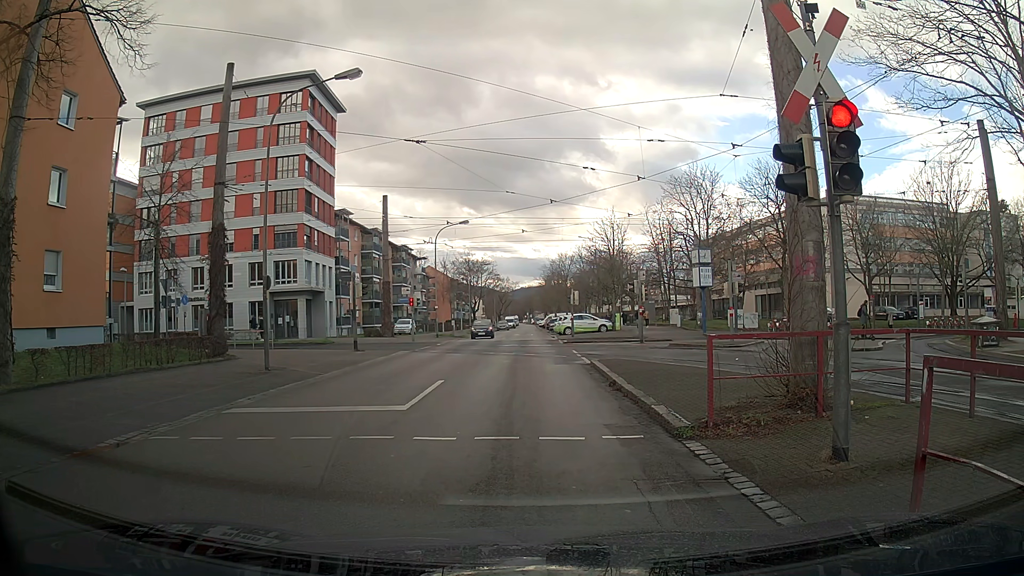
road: residential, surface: asphalt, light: Day
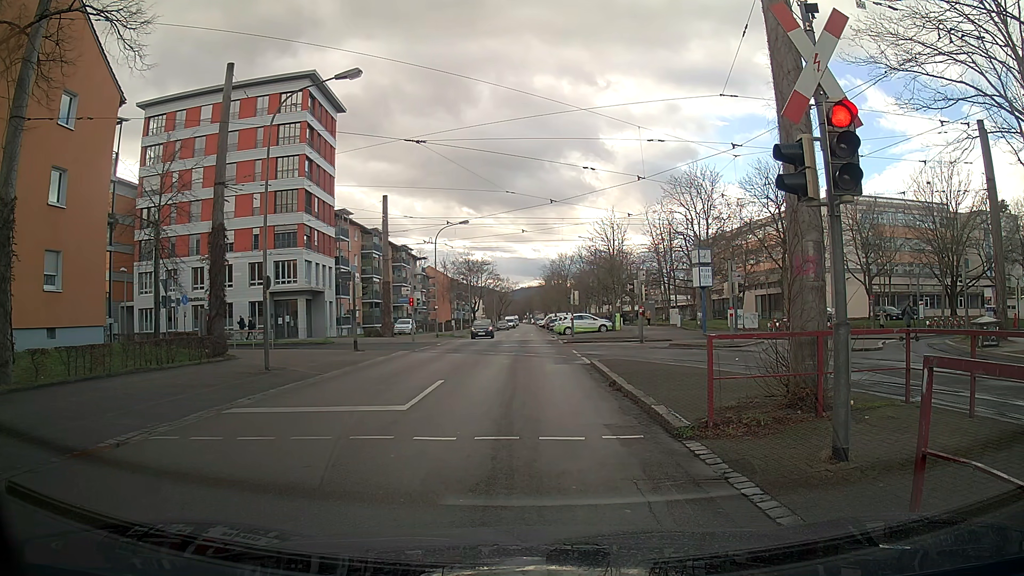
(0.0, 0.0) m; 0°
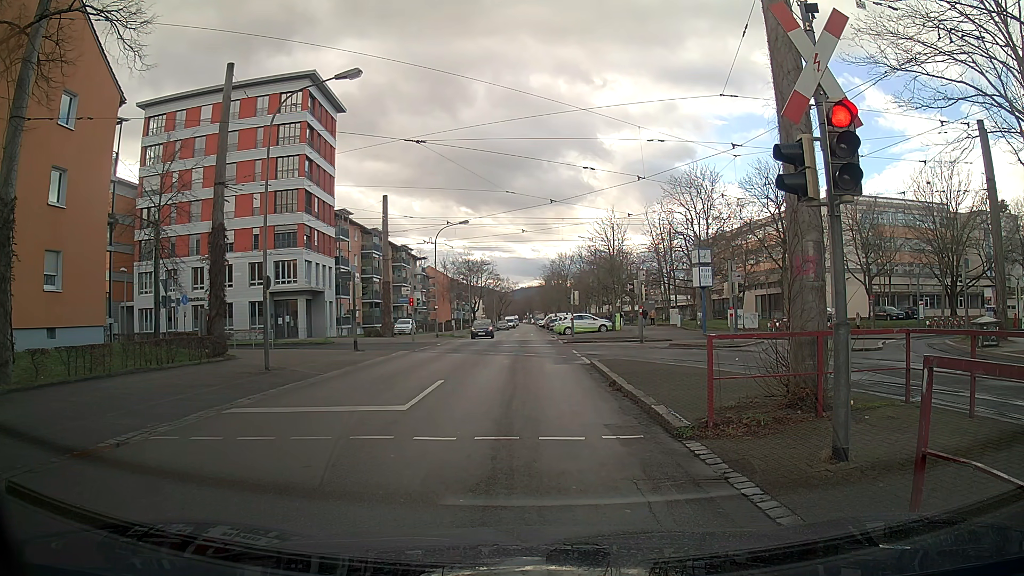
(0.0, 0.0) m; 0°
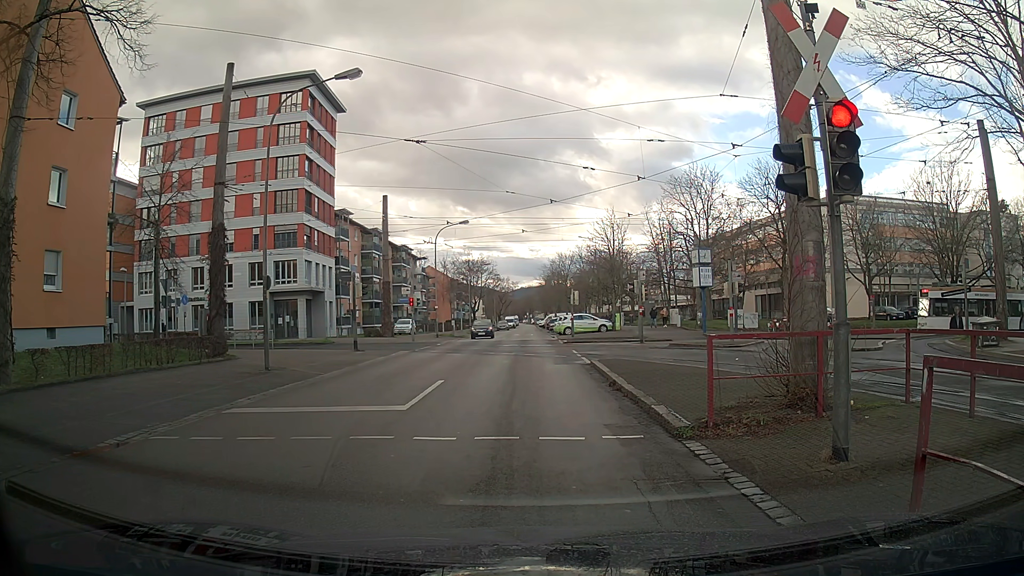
(0.0, 0.0) m; 0°
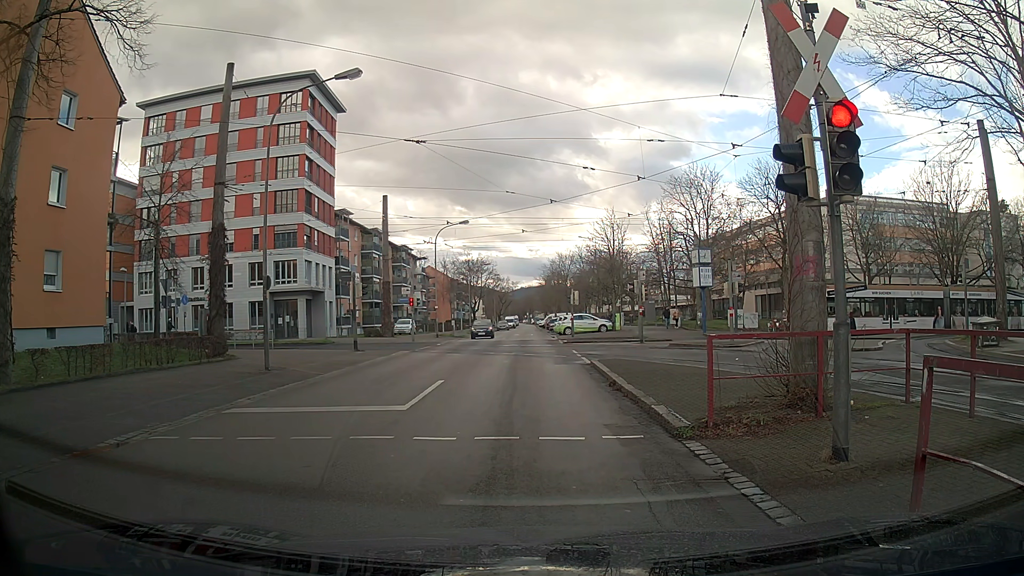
(0.0, 0.0) m; 0°
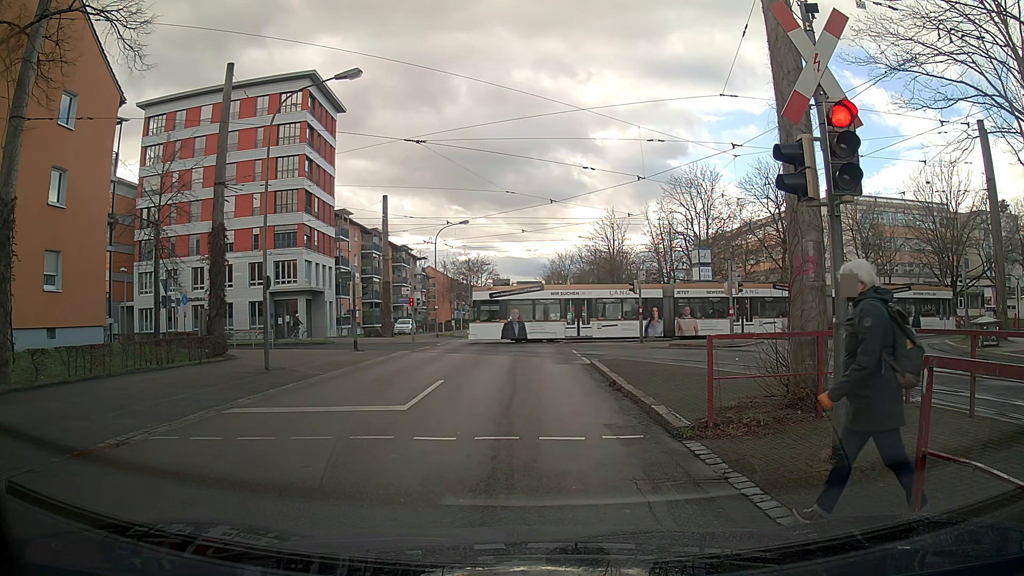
(0.0, 0.0) m; 0°
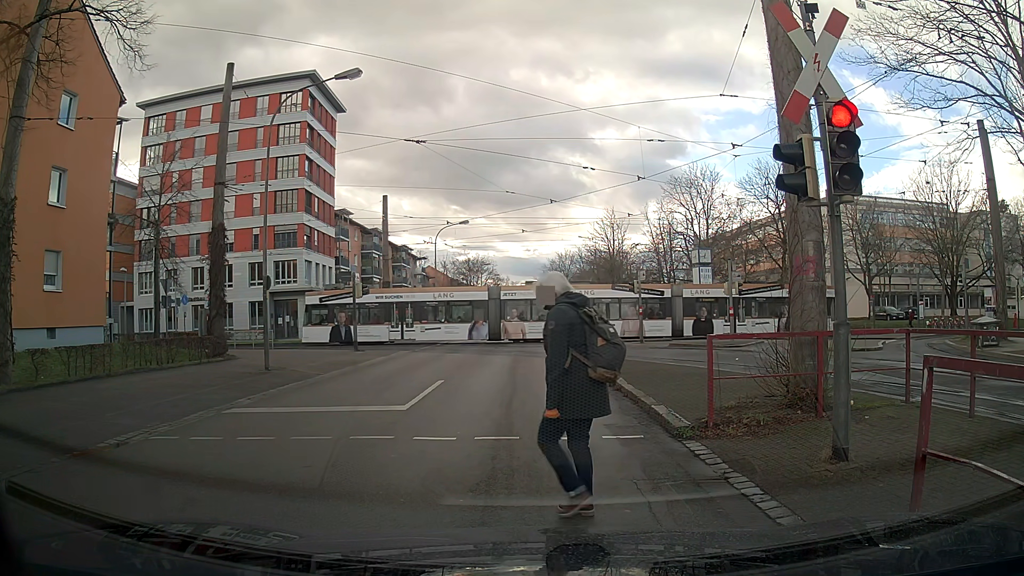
(0.0, 0.0) m; 0°
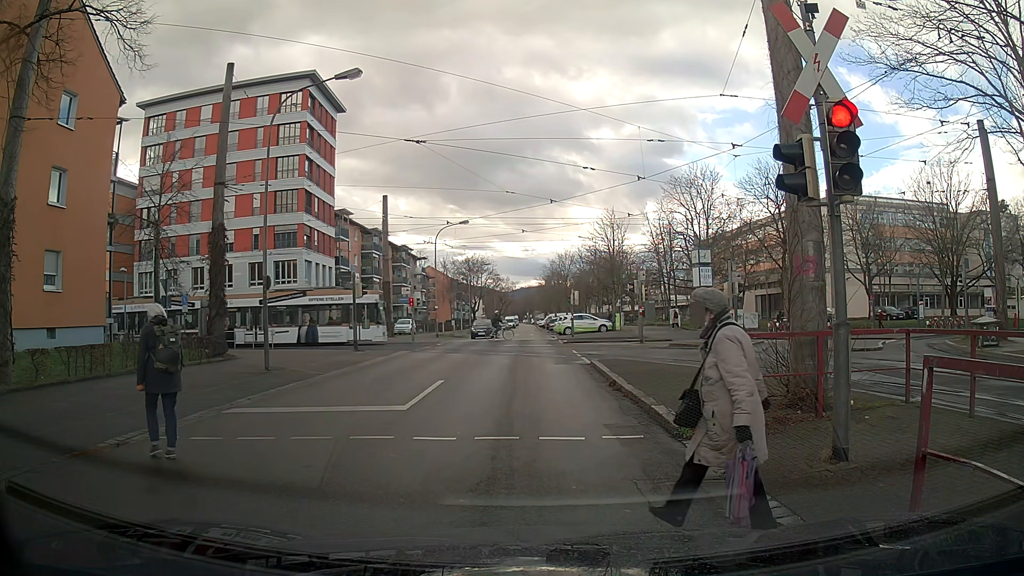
(0.0, 0.0) m; 0°
(0, +10) (0, +20) (-1, +30) (-1, +40) (-1, +50) (-1, +60) (-2, +70) (-2, +80) (-2, +90) (-2, +100) m
